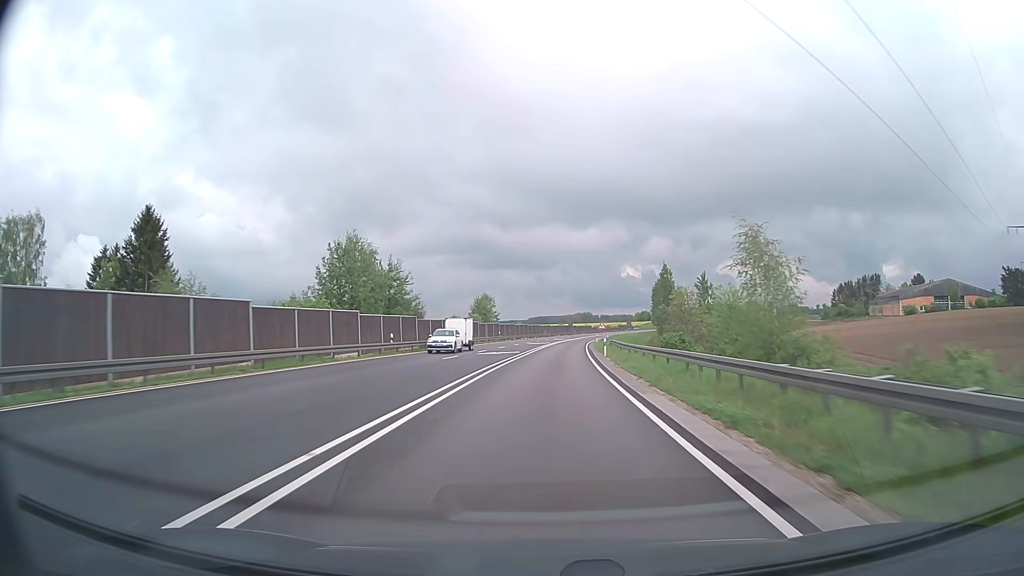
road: trunk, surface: asphalt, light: Day
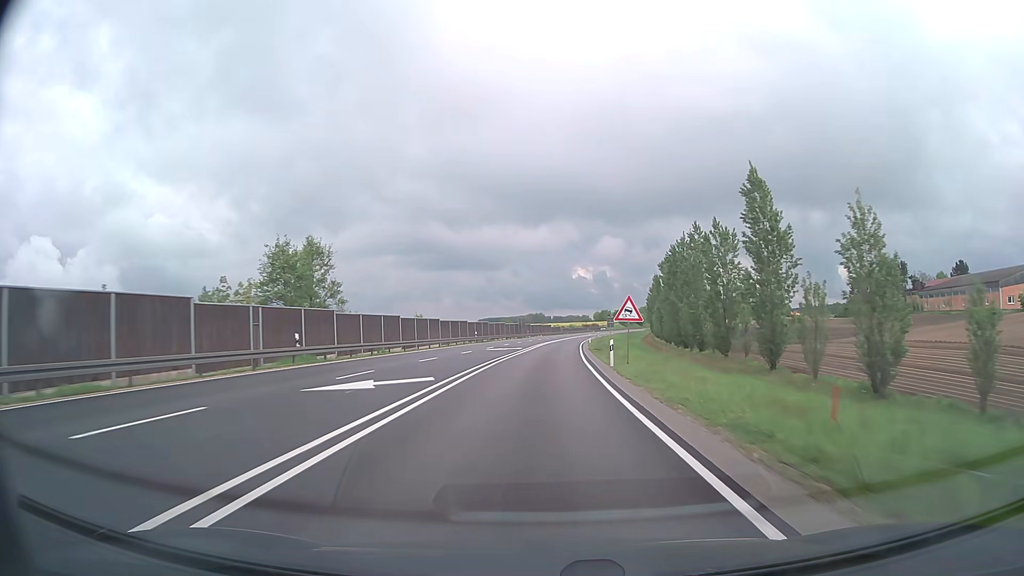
(+2.5, +63.8) m; +4°
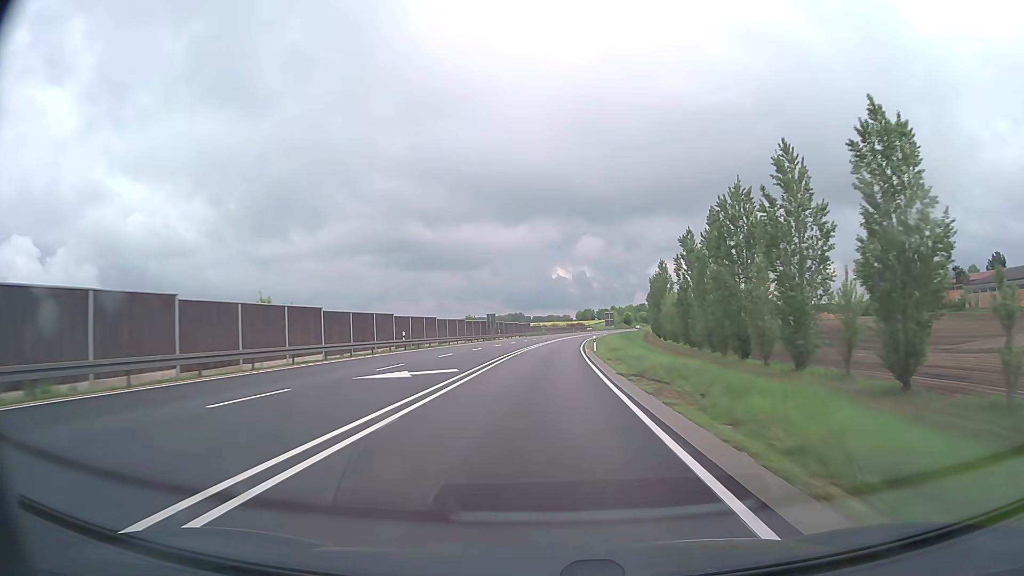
(+0.5, +31.9) m; +2°
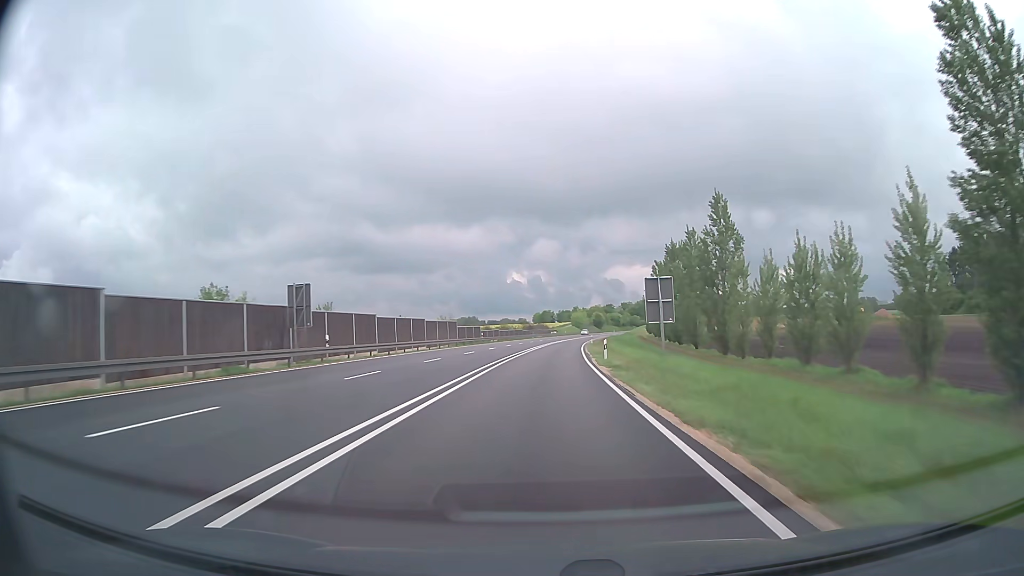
(+1.9, +63.8) m; +4°
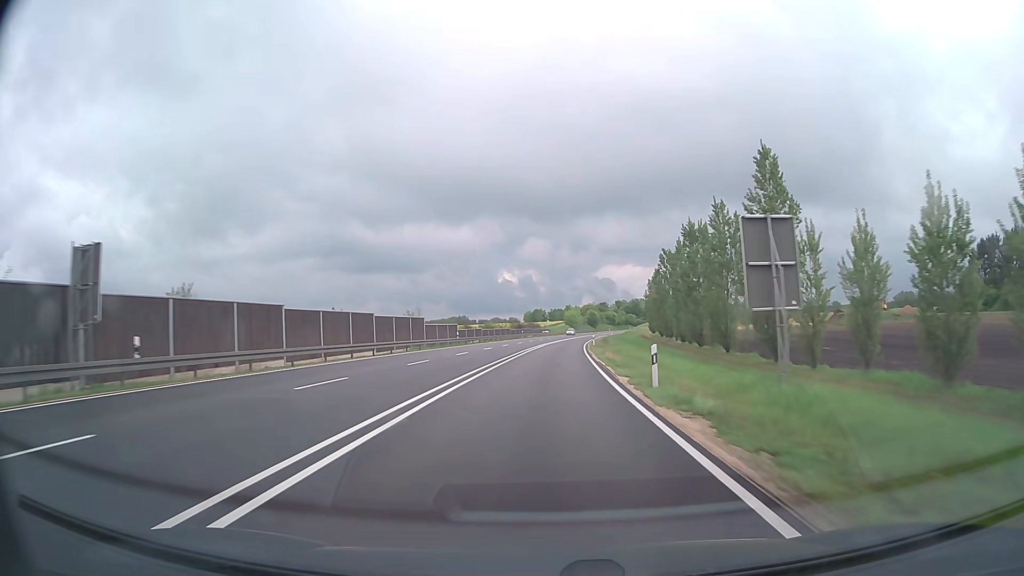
(+0.1, +16.0) m; +1°
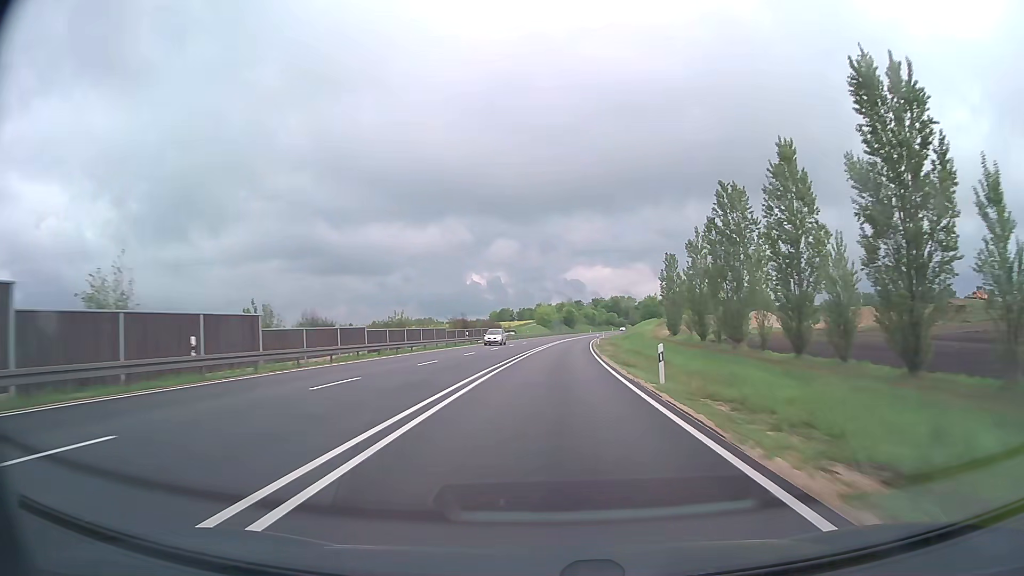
(+0.9, +47.9) m; +2°
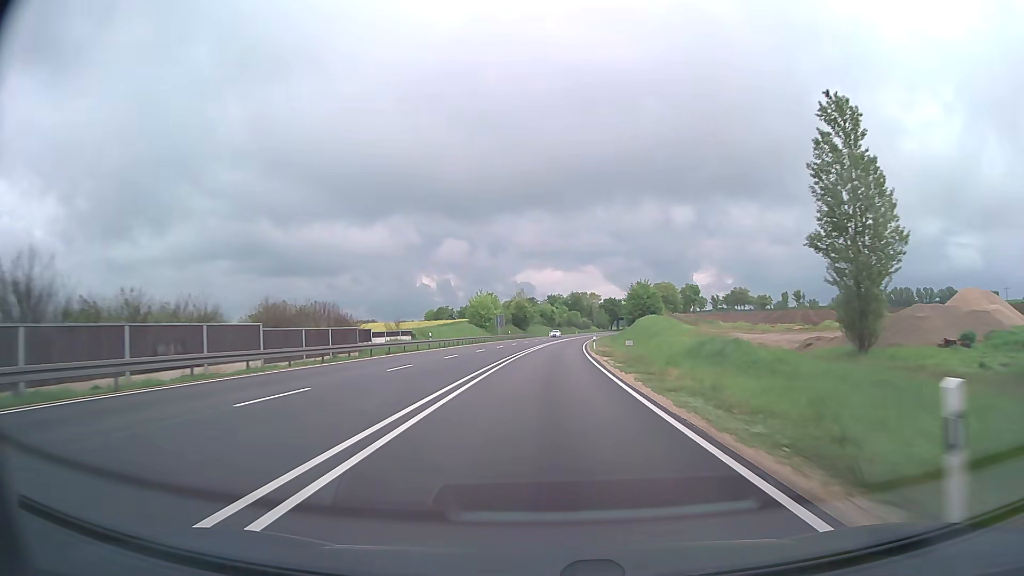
(+2.4, +63.7) m; +4°
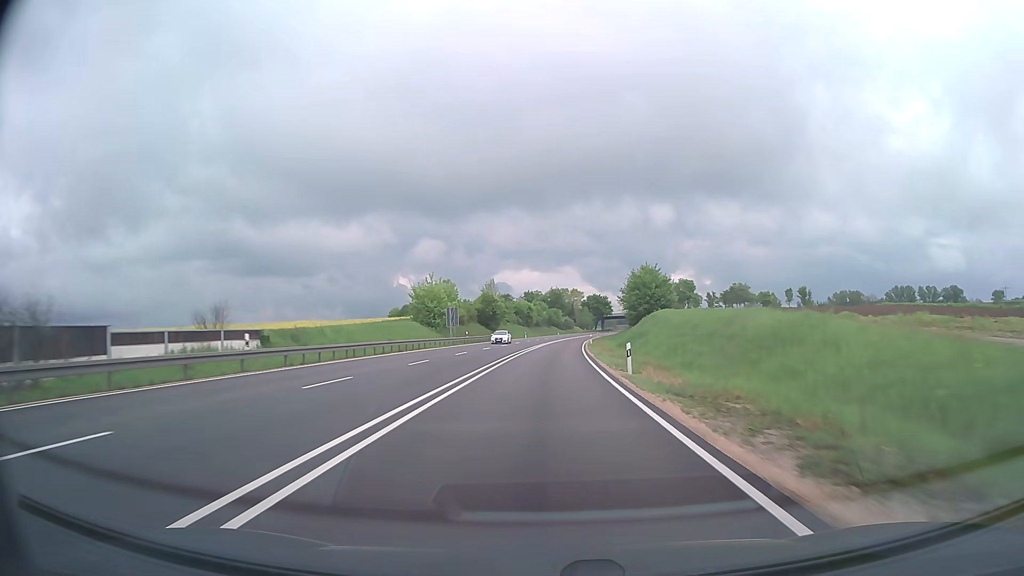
(+0.5, +31.9) m; +2°
(0, +10) (0, +20) (0, +30) (+1, +40) (+1, +50) (+2, +60) (+3, +70) (+3, +80) (+4, +90) (+5, +100) m
